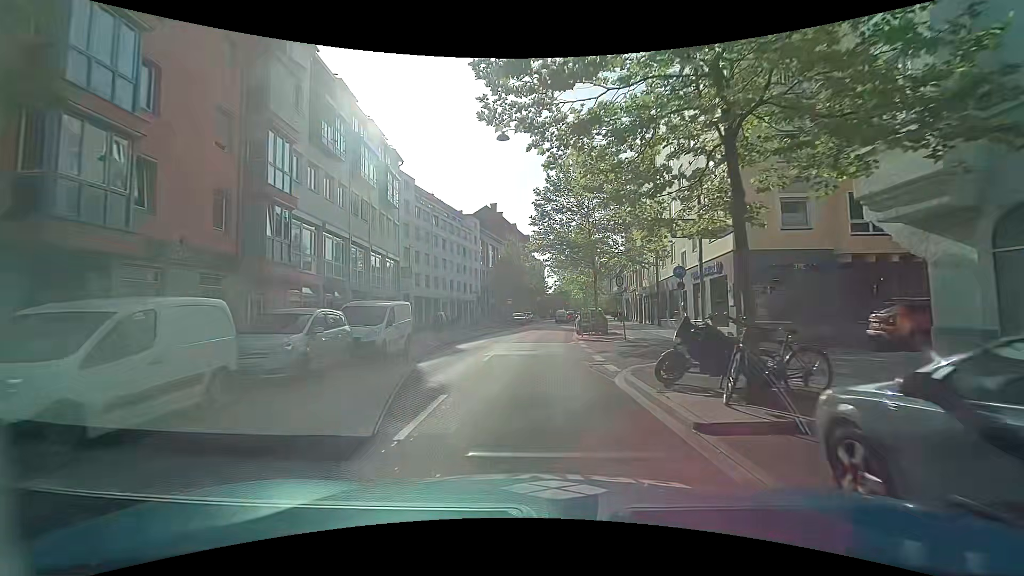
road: secondary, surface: asphalt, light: Day
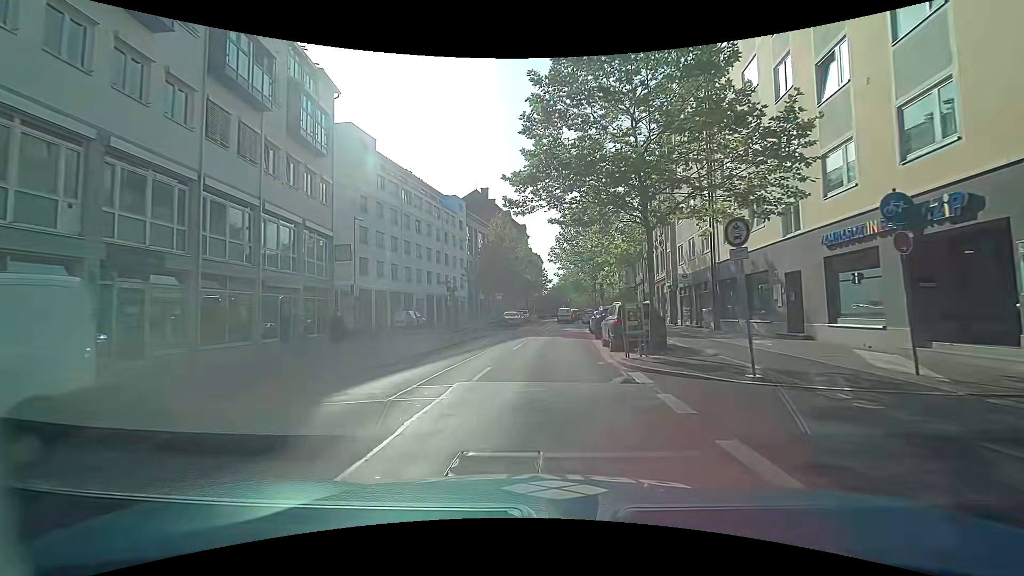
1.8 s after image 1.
(-0.1, +13.9) m; 0°
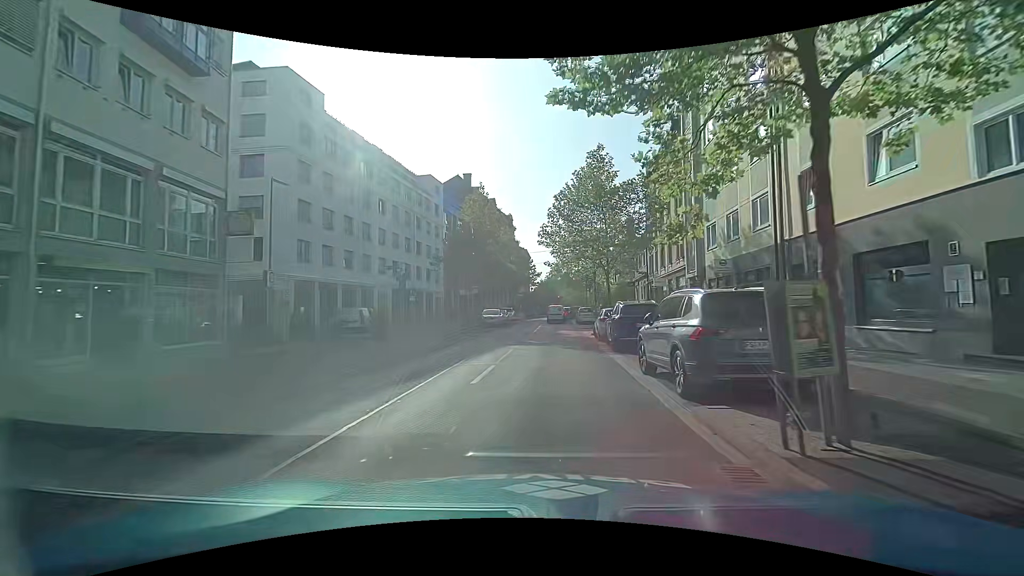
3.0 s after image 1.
(-0.1, +9.2) m; +1°
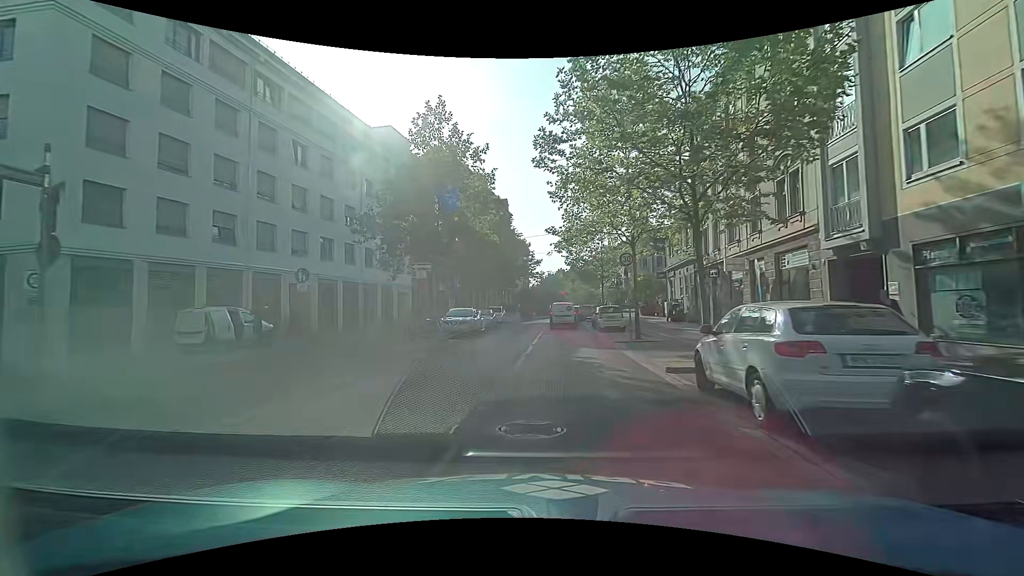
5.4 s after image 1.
(+0.4, +16.1) m; +2°
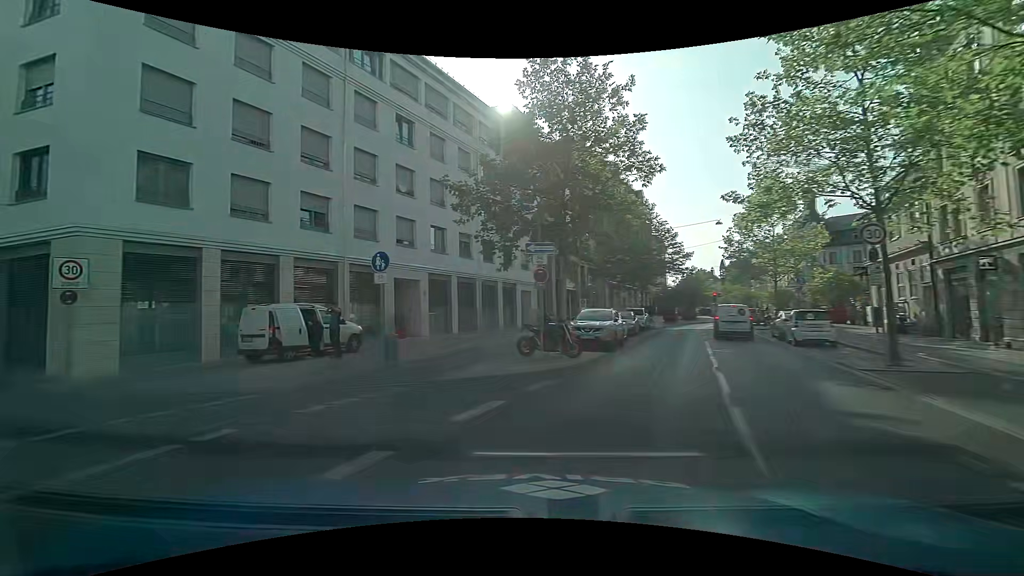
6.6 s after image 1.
(-0.6, +6.3) m; -15°
